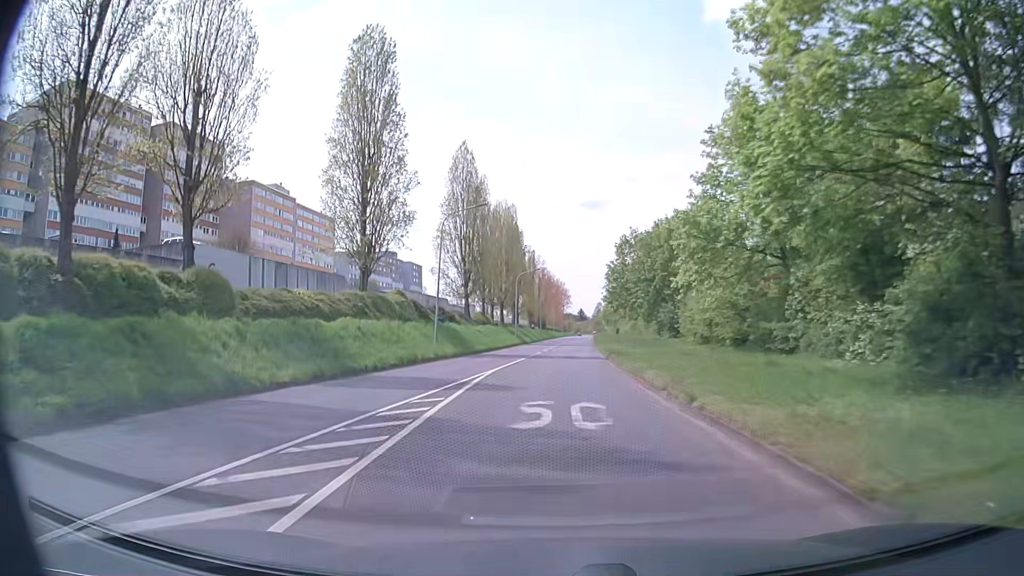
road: secondary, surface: asphalt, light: Day
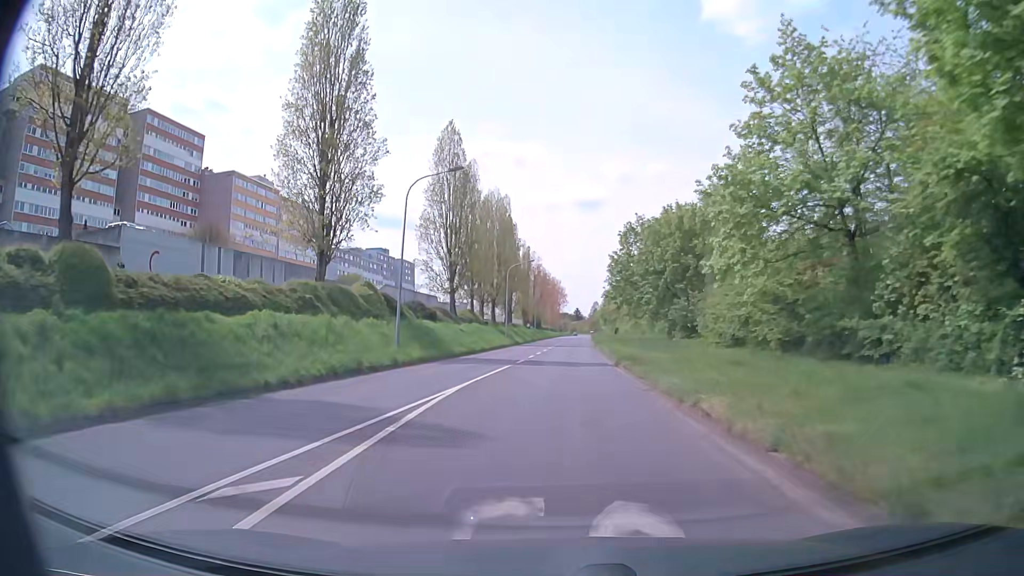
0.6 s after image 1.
(0.0, +7.8) m; 0°
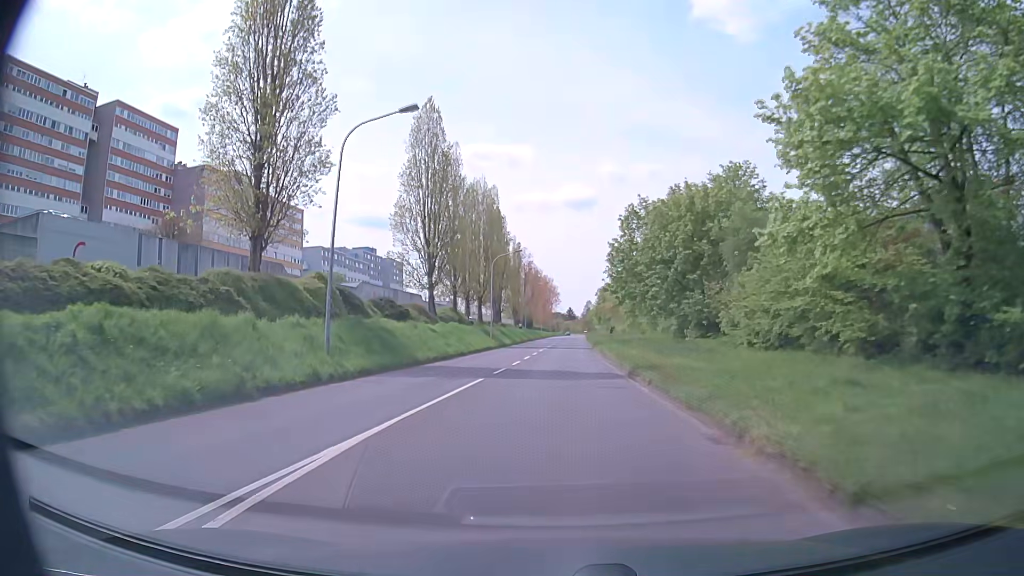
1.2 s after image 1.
(+0.1, +7.9) m; +1°
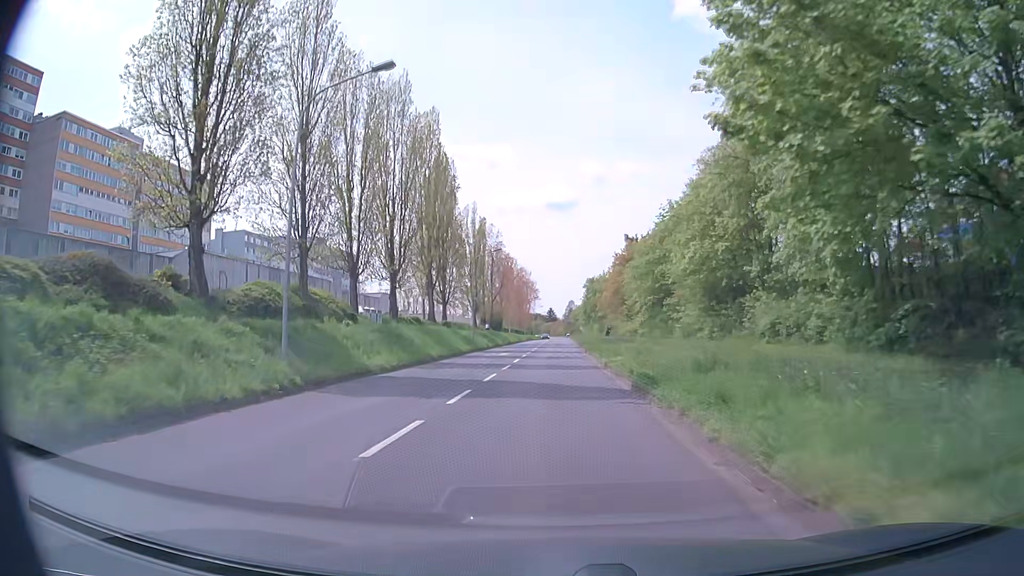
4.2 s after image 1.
(+0.7, +39.9) m; +2°
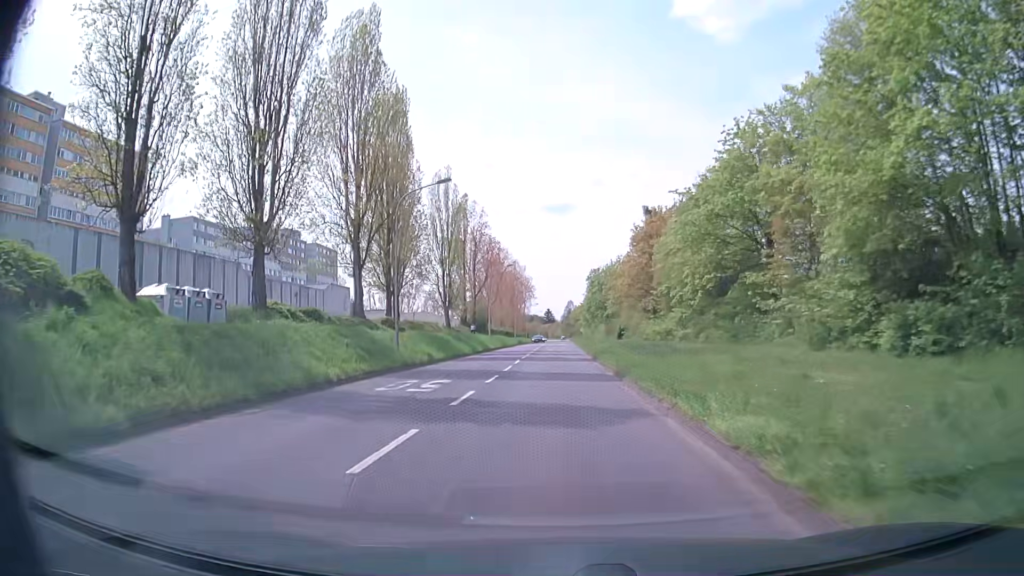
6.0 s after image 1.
(0.0, +24.3) m; +1°
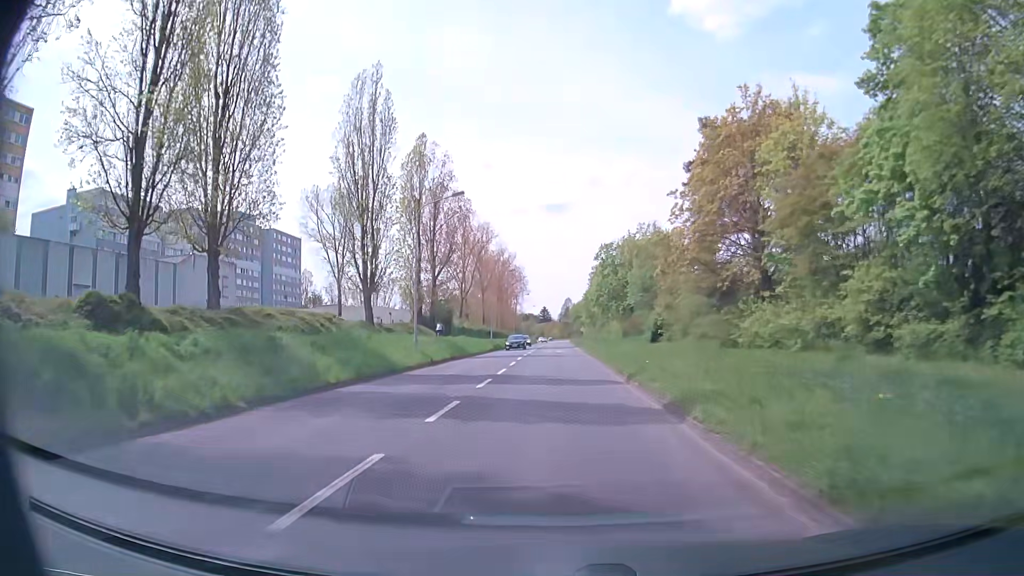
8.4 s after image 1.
(-0.4, +32.7) m; -1°
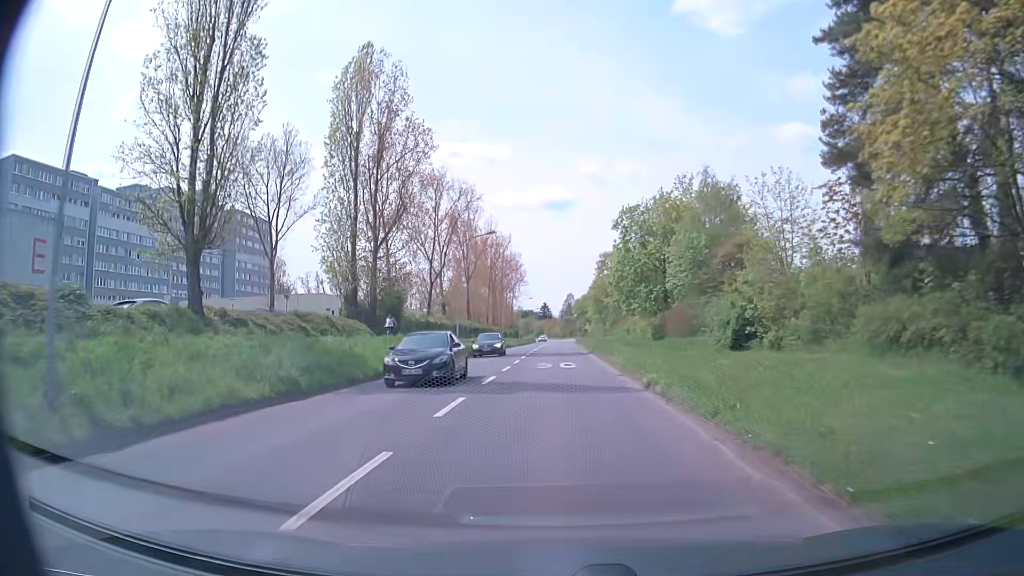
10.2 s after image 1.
(0.0, +24.2) m; 0°
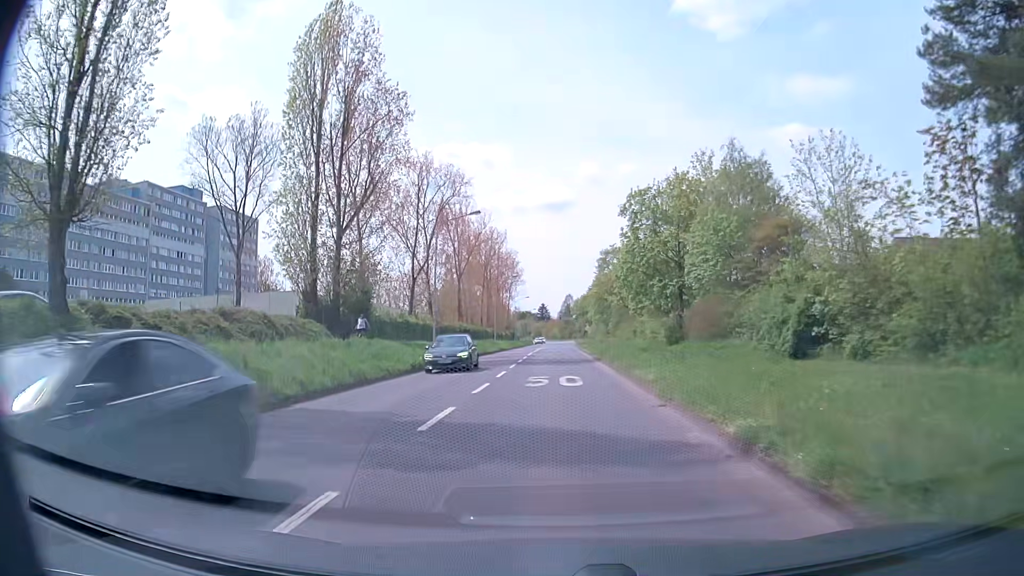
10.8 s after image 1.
(0.0, +7.9) m; 0°
(0, +10) (0, +20) (0, +30) (0, +40) (0, +50) (0, +60) (0, +70) (+1, +80) (+1, +90) (+2, +100) m
